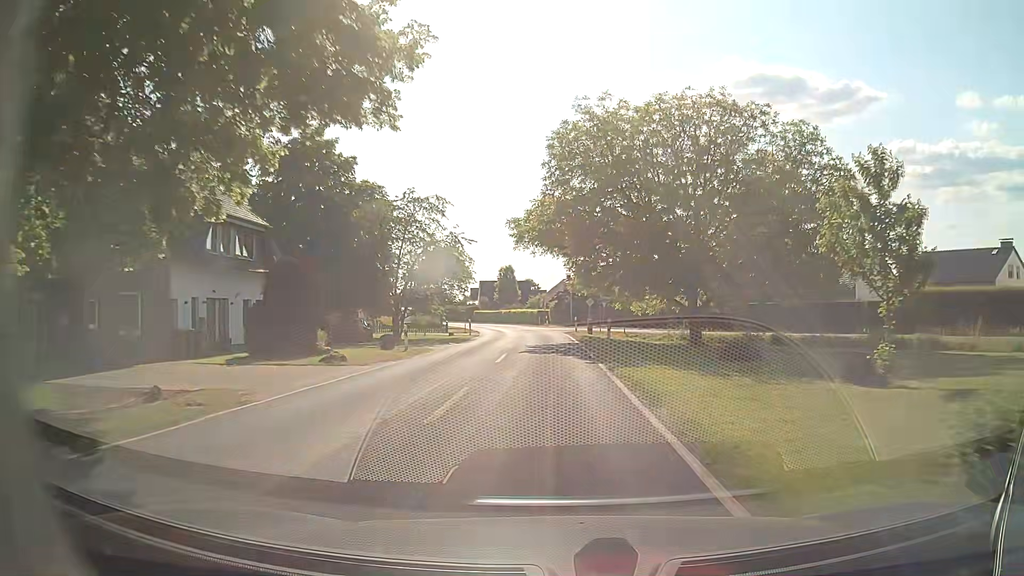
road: tertiary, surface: asphalt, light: Day
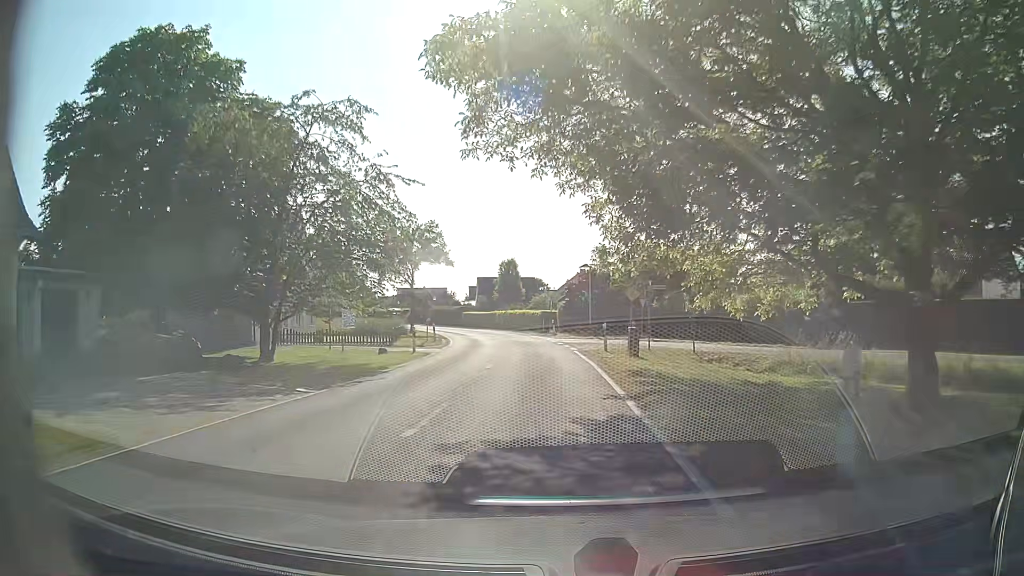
(0.0, +21.8) m; -1°
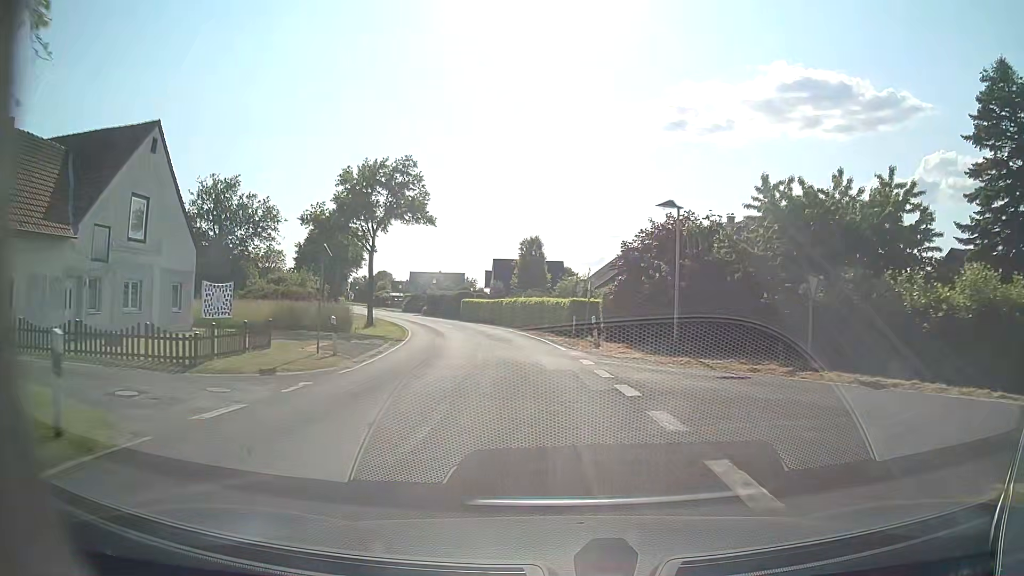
(-0.6, +22.4) m; -2°
(0, +10) (-1, +20) (-2, +30) (-4, +40) (-7, +49) (-10, +59) (-14, +68) (-18, +77) (-22, +86) (-26, +96) m
